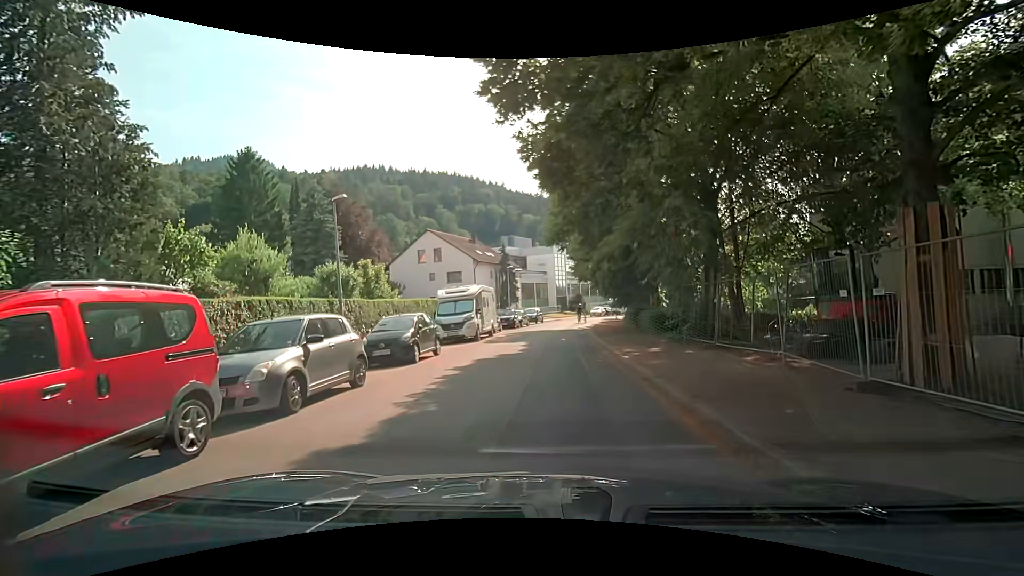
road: unclassified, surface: asphalt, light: Day
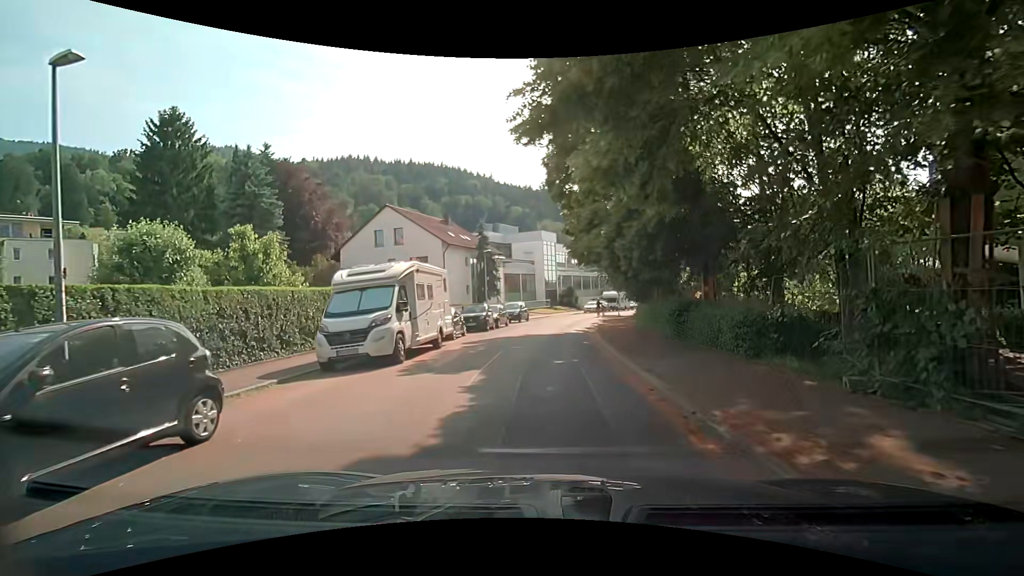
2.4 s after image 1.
(+0.3, +11.0) m; +1°
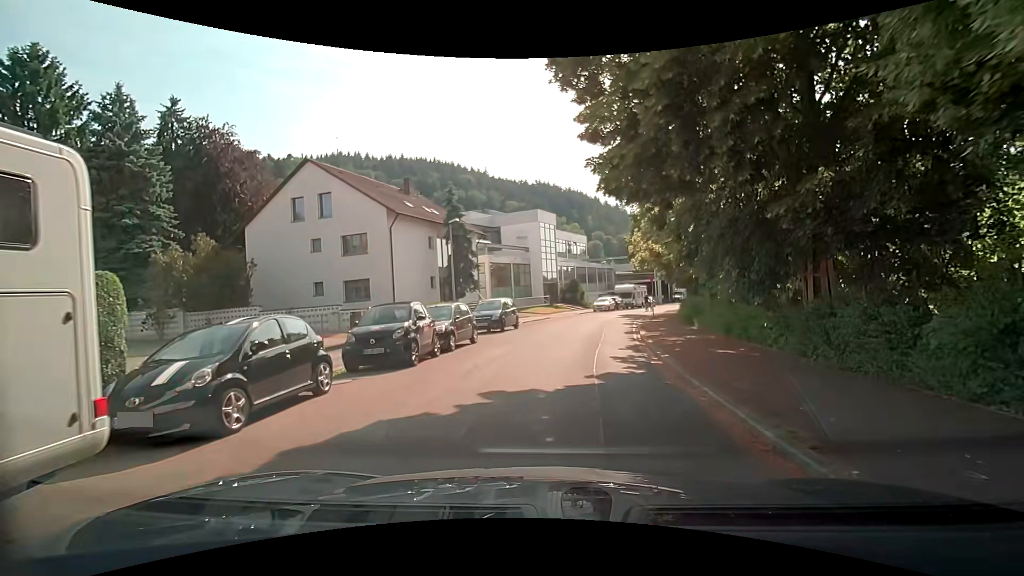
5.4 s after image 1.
(+0.1, +15.0) m; 0°
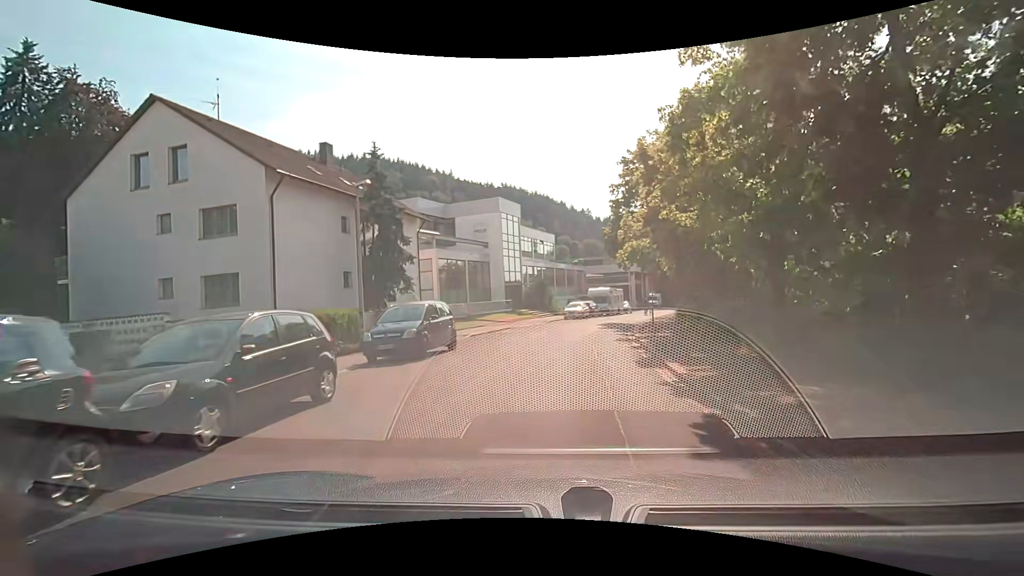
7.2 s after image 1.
(+0.4, +9.5) m; +4°
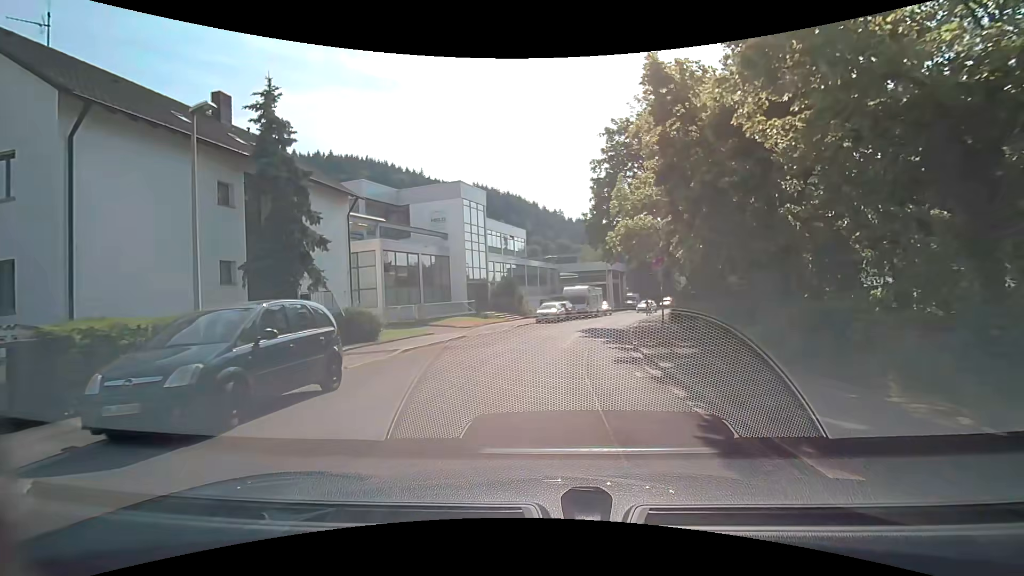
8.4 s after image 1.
(+0.2, +7.2) m; +4°
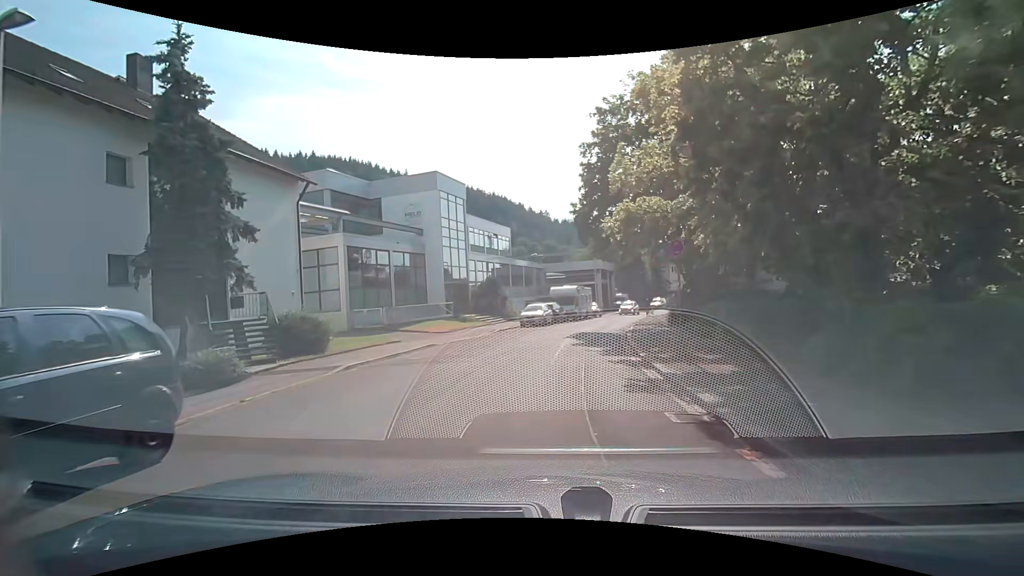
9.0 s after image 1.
(+0.1, +3.7) m; +2°
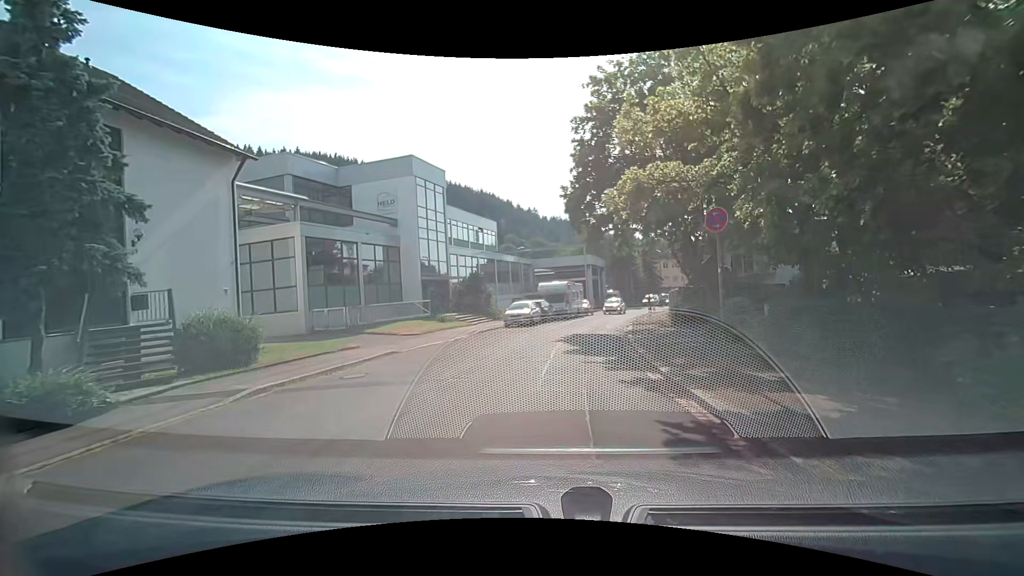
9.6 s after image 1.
(0.0, +3.6) m; +1°
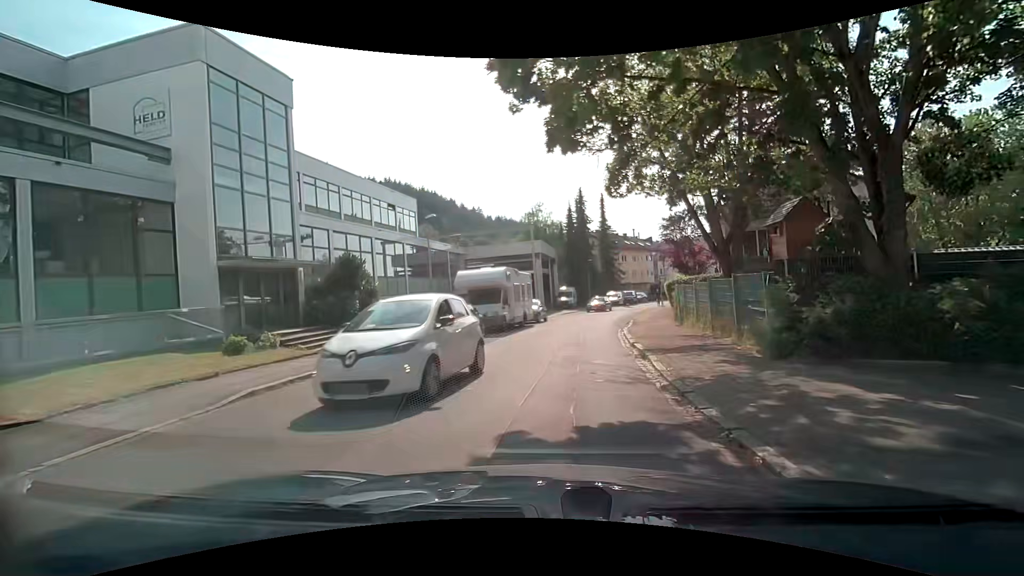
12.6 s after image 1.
(+0.7, +16.4) m; +5°
(0, +10) (+1, +20) (+3, +30) (+5, +40) (+7, +49) (+10, +59) (+14, +68) (+19, +77) (+23, +86) (+29, +94) m
